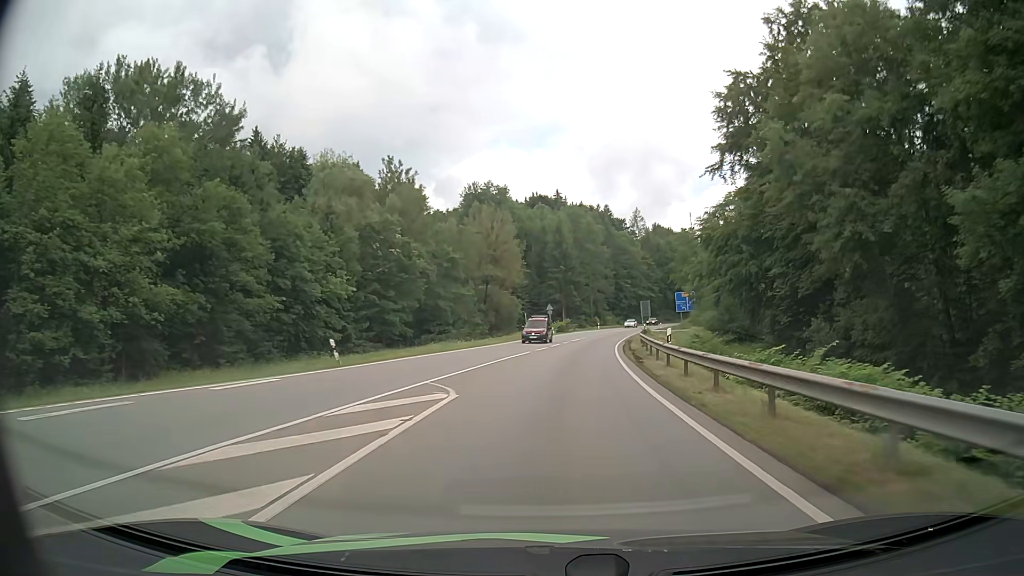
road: secondary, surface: asphalt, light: Day
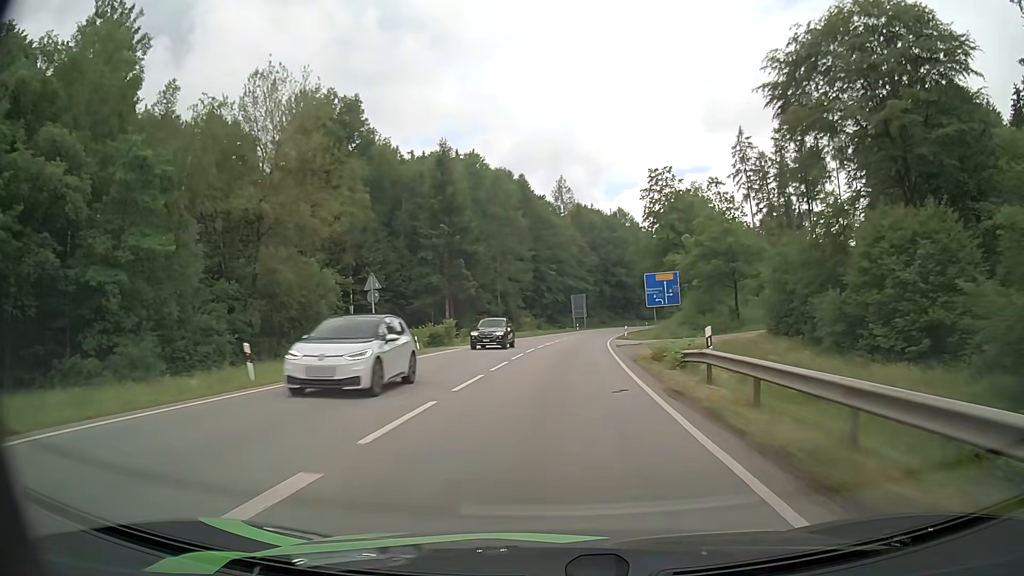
(+3.8, +51.5) m; +8°
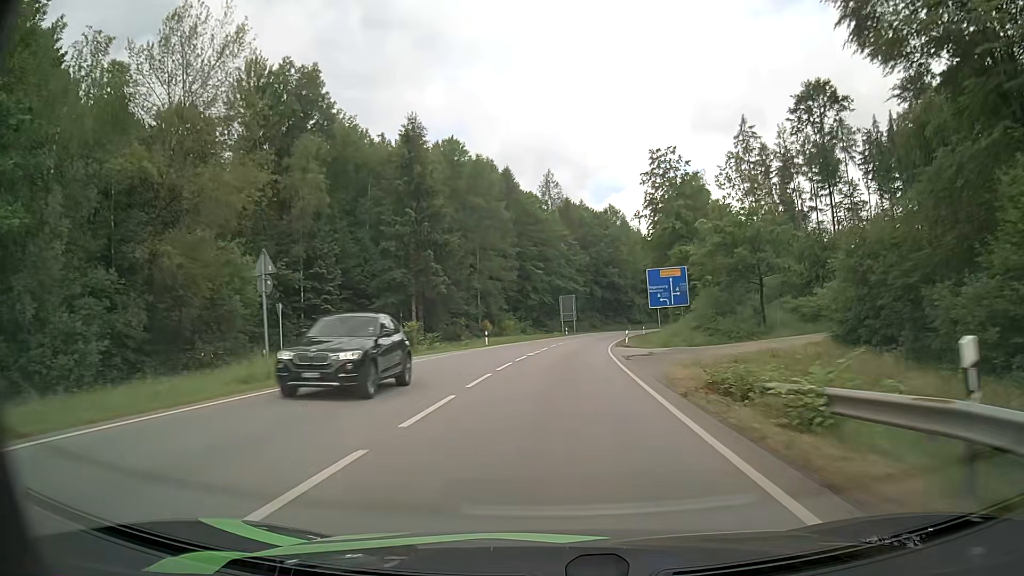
(+0.1, +10.4) m; +1°
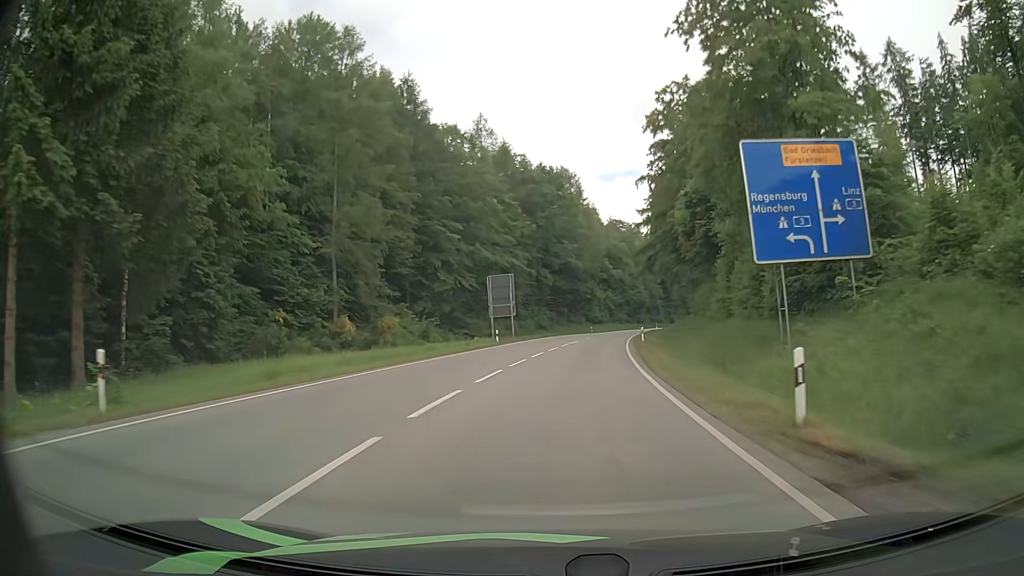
(+1.7, +41.2) m; +5°
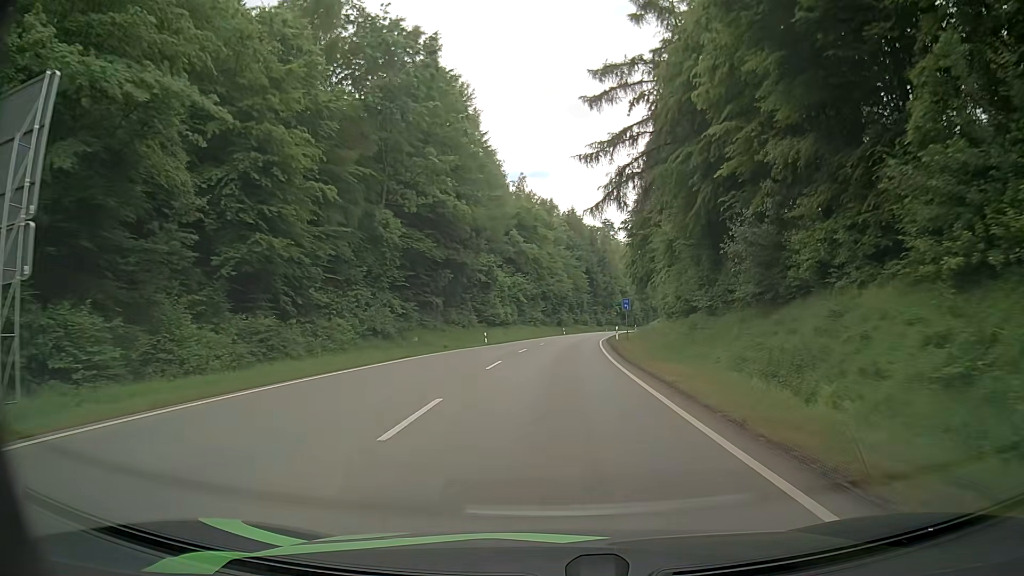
(+3.8, +50.2) m; +8°
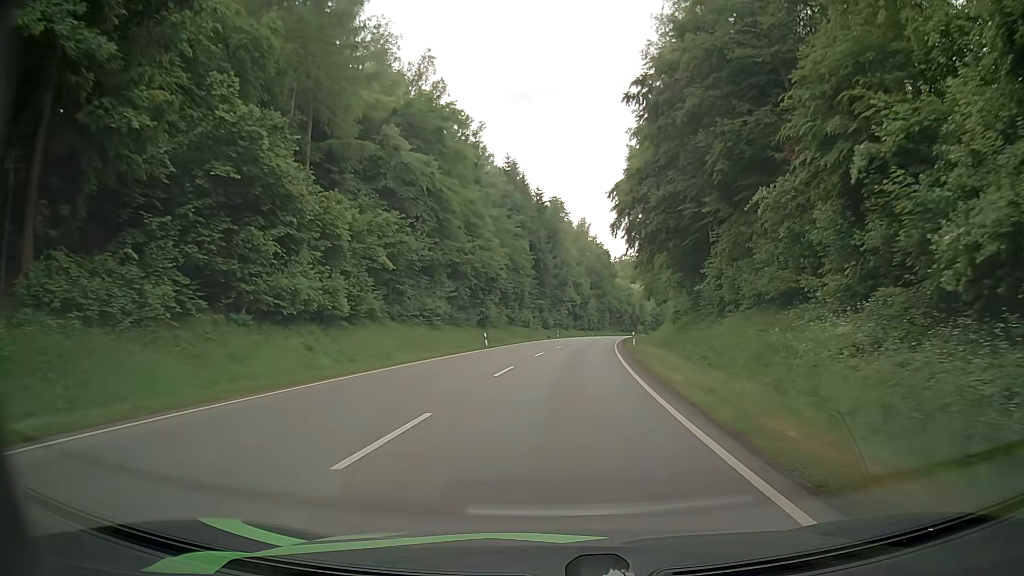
(+1.4, +49.7) m; +4°
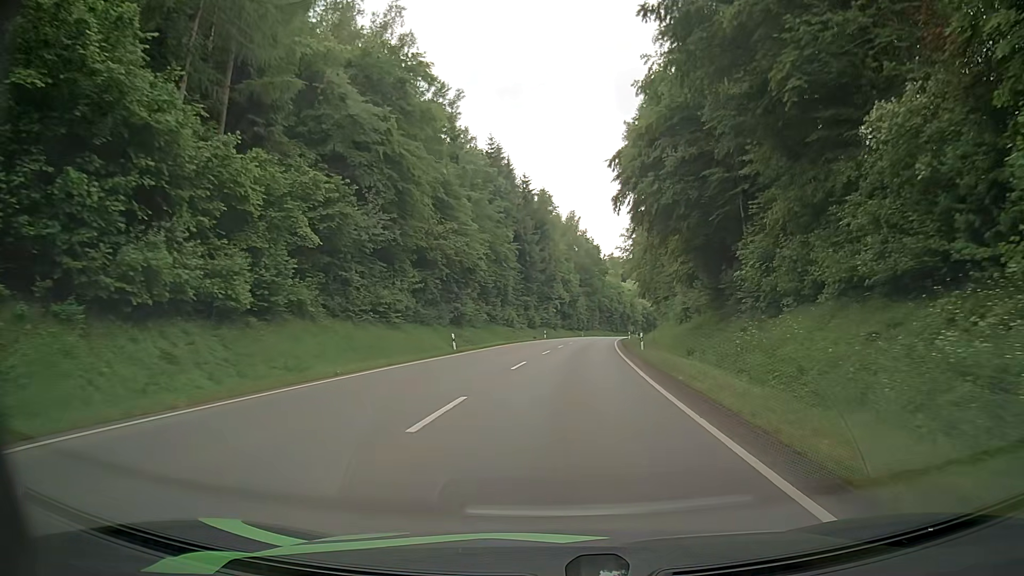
(+0.3, +10.0) m; +3°
